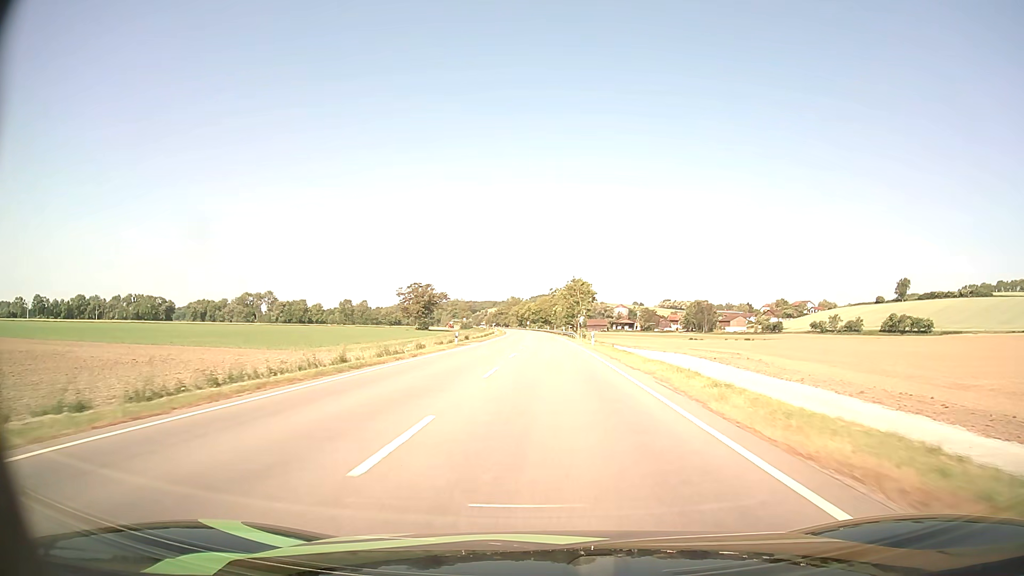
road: primary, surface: asphalt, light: Day
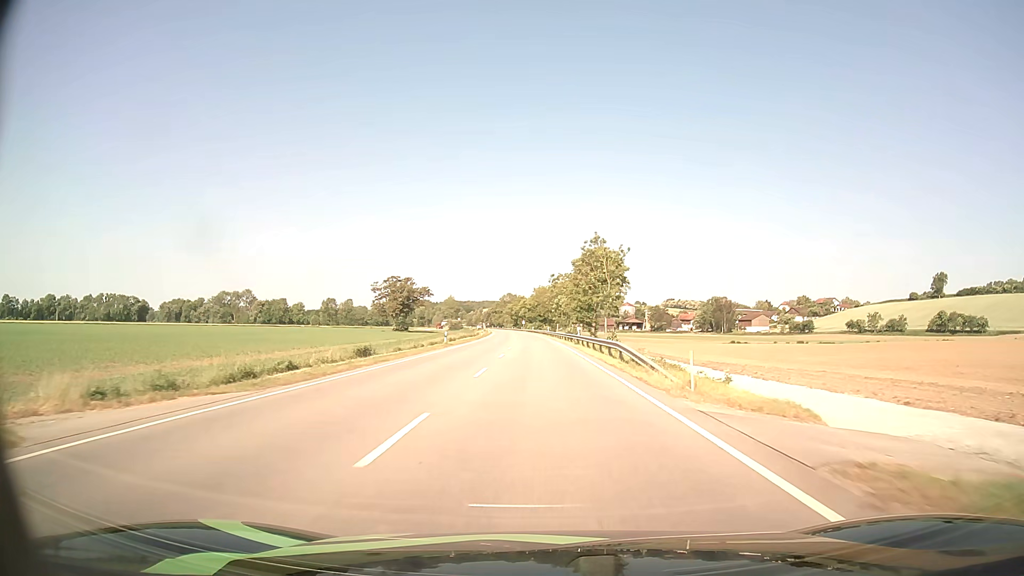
(0.0, +47.2) m; 0°
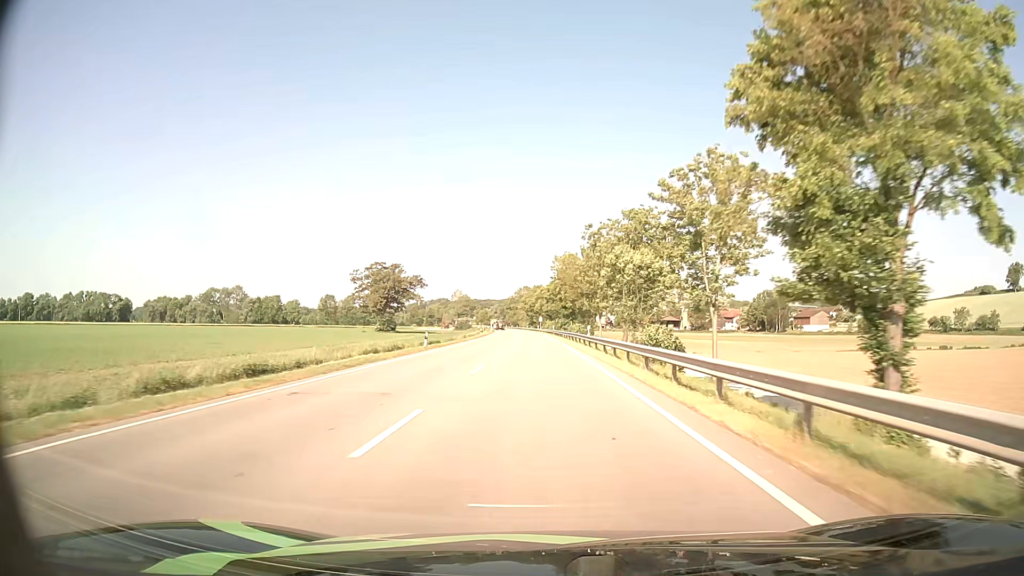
(-0.9, +59.1) m; -2°
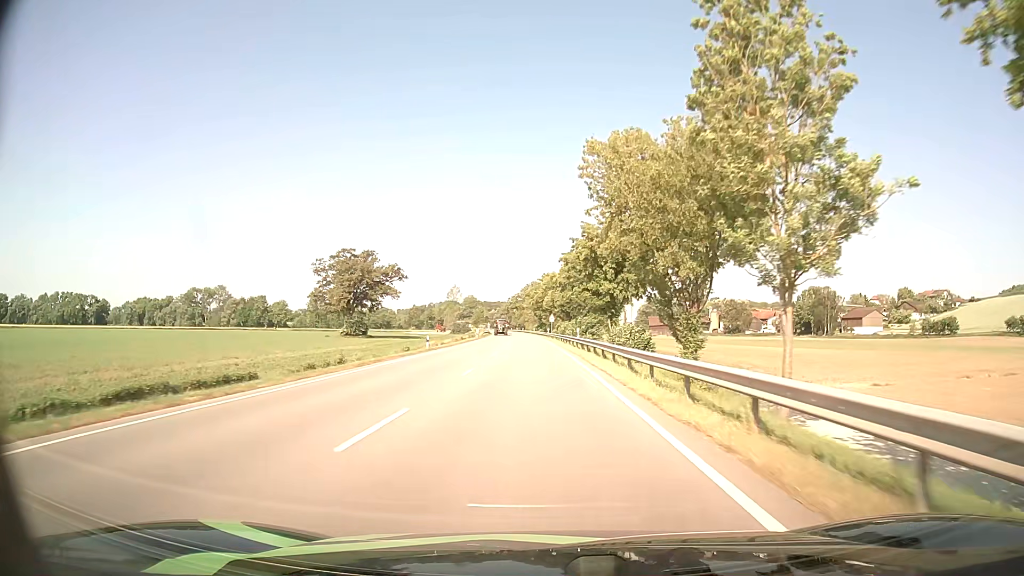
(-0.3, +47.4) m; -1°
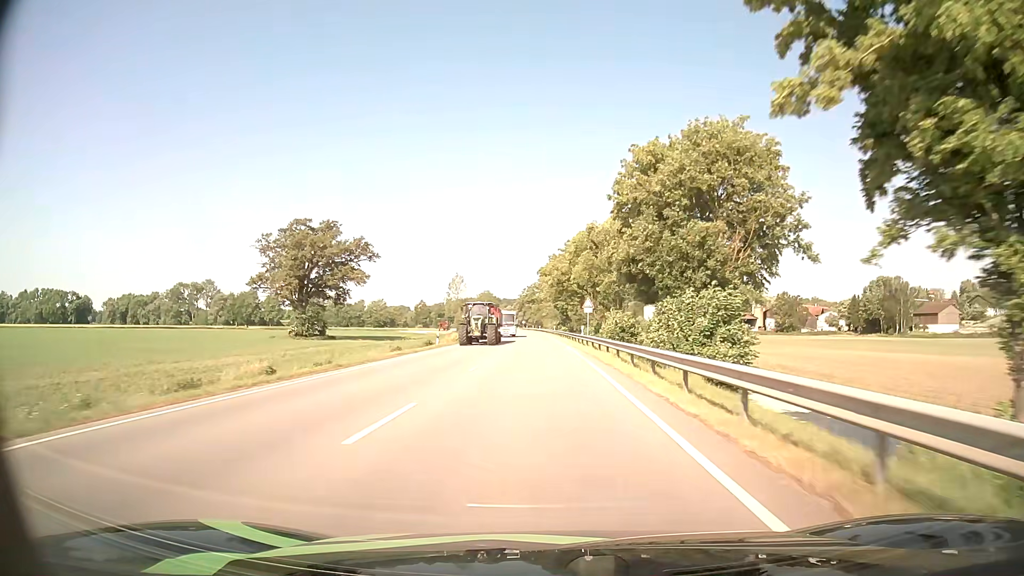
(-1.0, +47.4) m; -2°
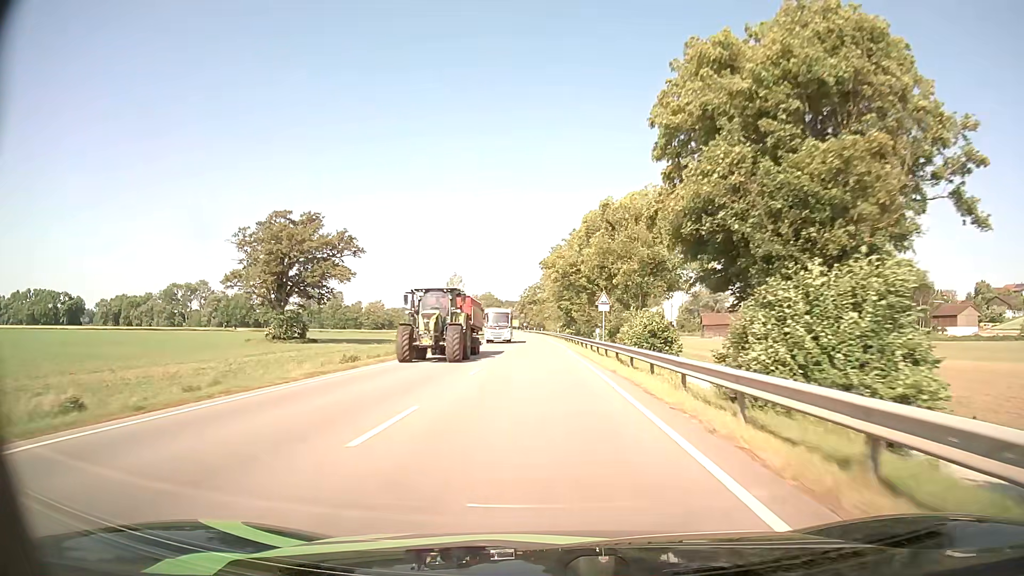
(0.0, +11.9) m; 0°
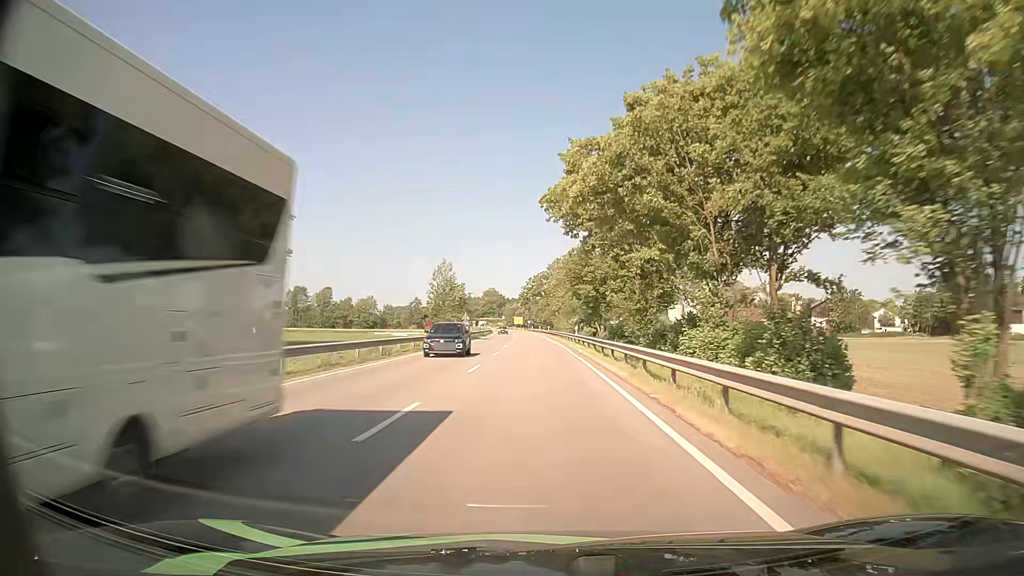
(-0.2, +35.6) m; -1°
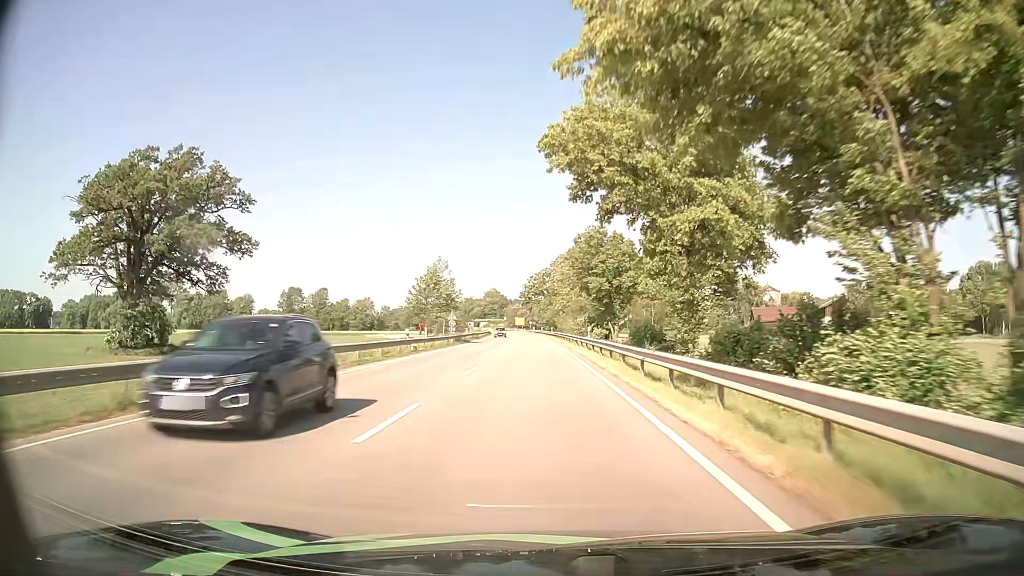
(0.0, +11.9) m; -1°
